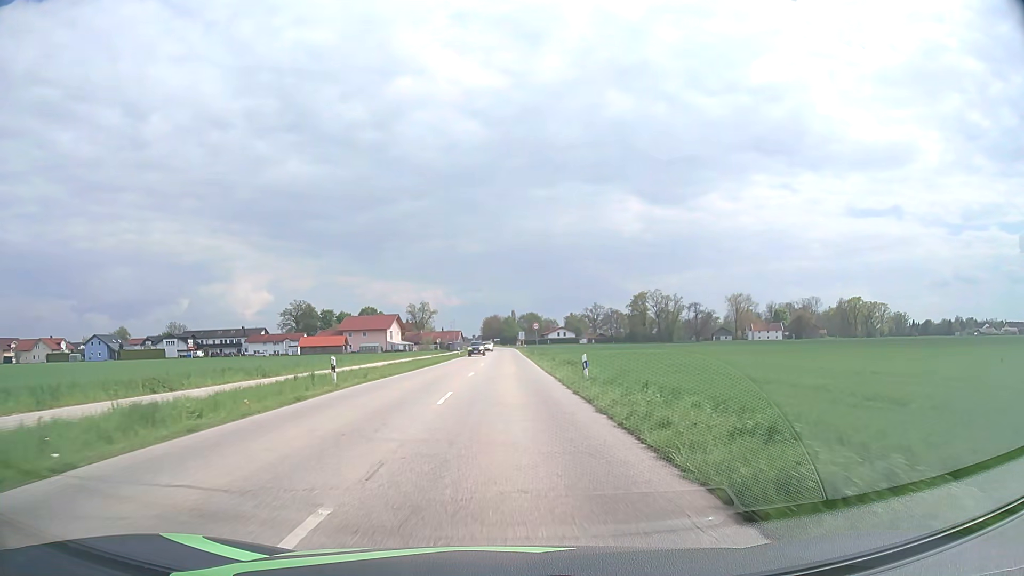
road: secondary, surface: asphalt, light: Day
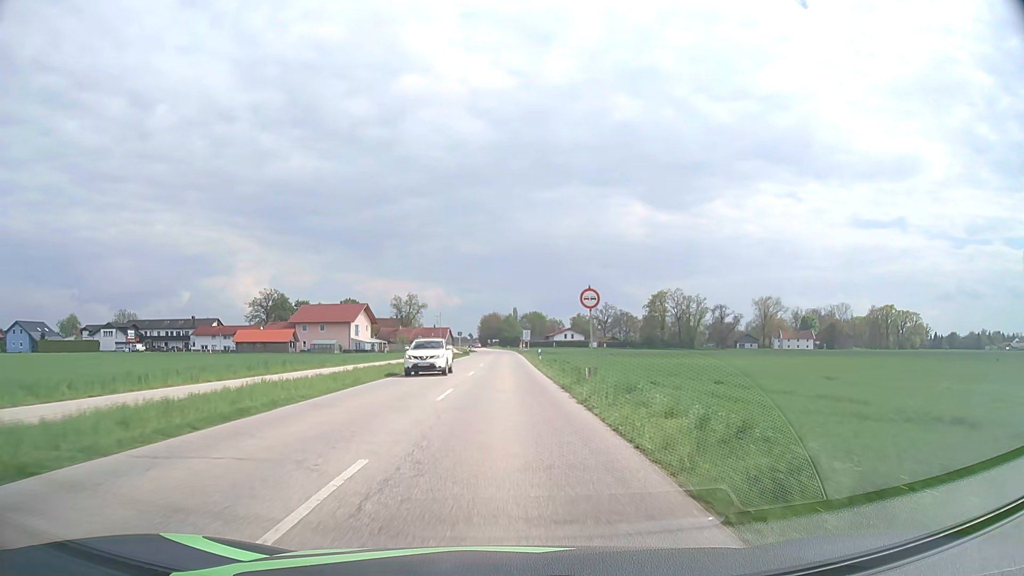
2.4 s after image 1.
(+0.2, +35.8) m; 0°
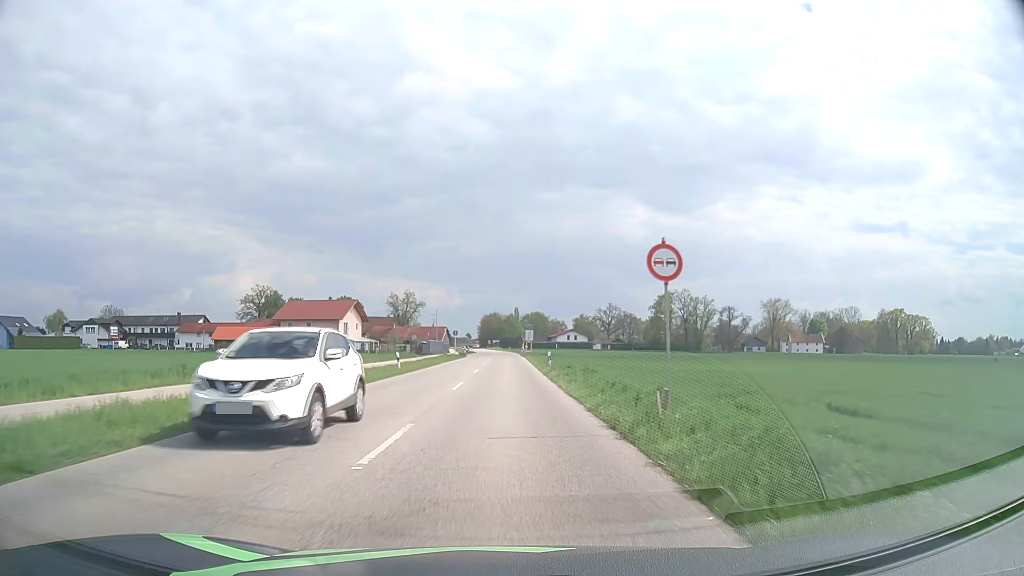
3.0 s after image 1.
(0.0, +8.9) m; 0°
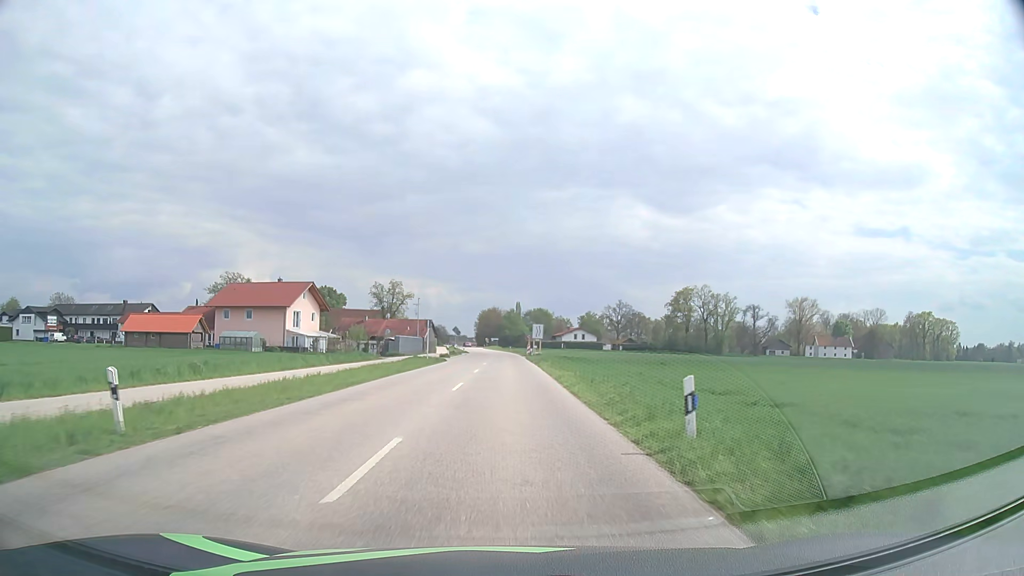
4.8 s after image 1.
(0.0, +26.7) m; 0°
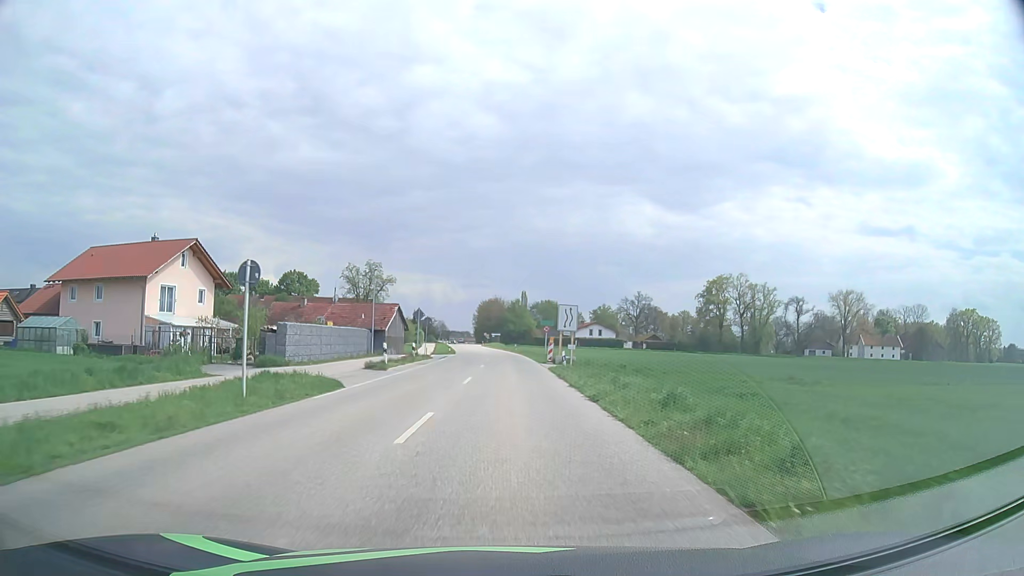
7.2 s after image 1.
(+0.1, +34.4) m; 0°
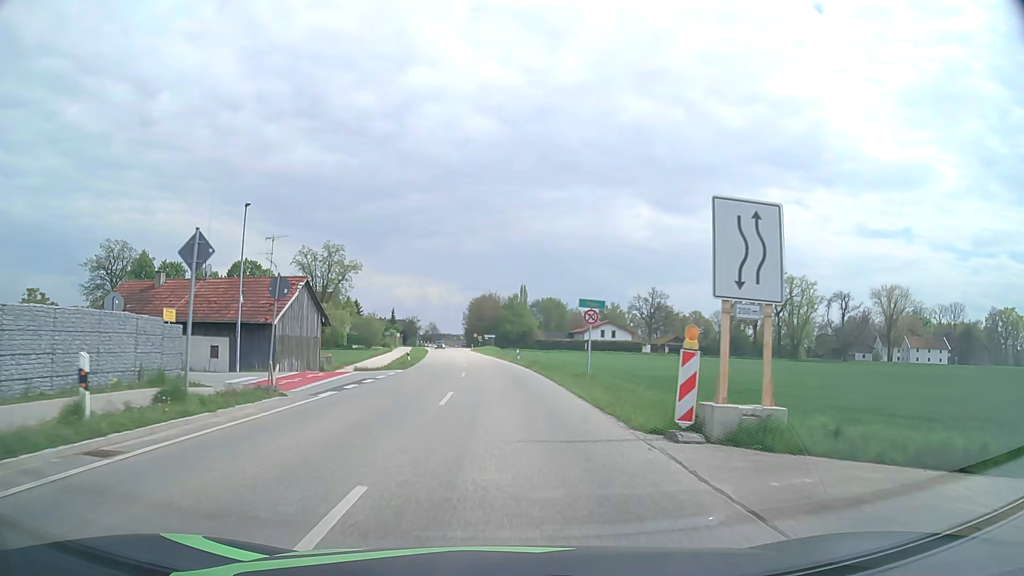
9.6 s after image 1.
(0.0, +31.0) m; 0°
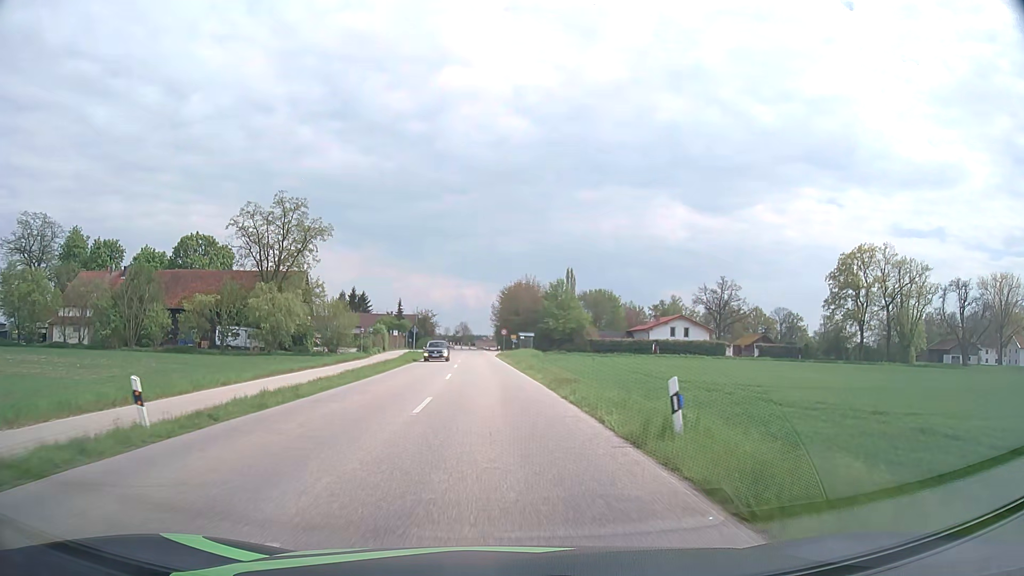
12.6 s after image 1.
(-0.7, +38.8) m; -3°
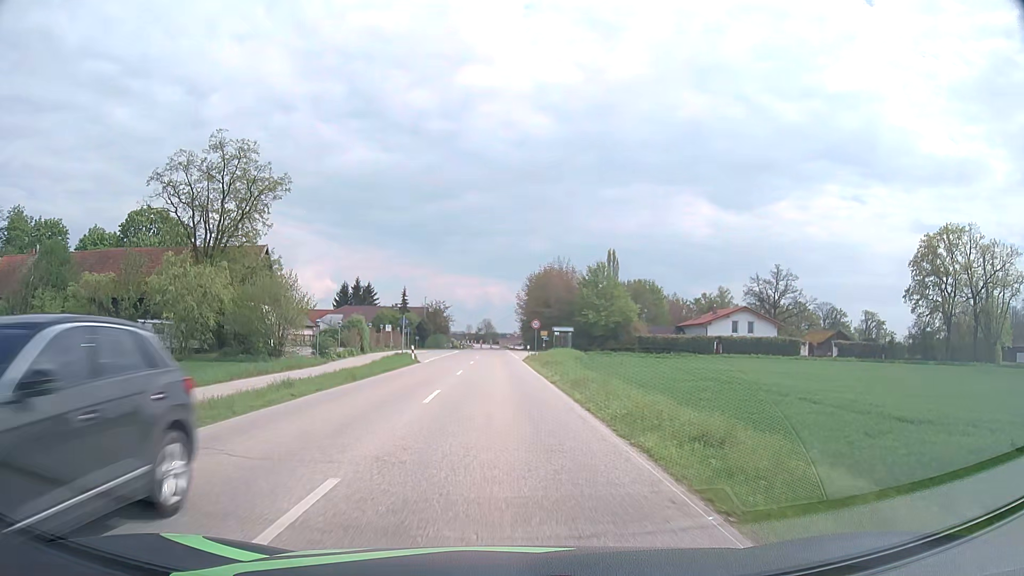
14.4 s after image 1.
(-0.4, +22.9) m; -2°
